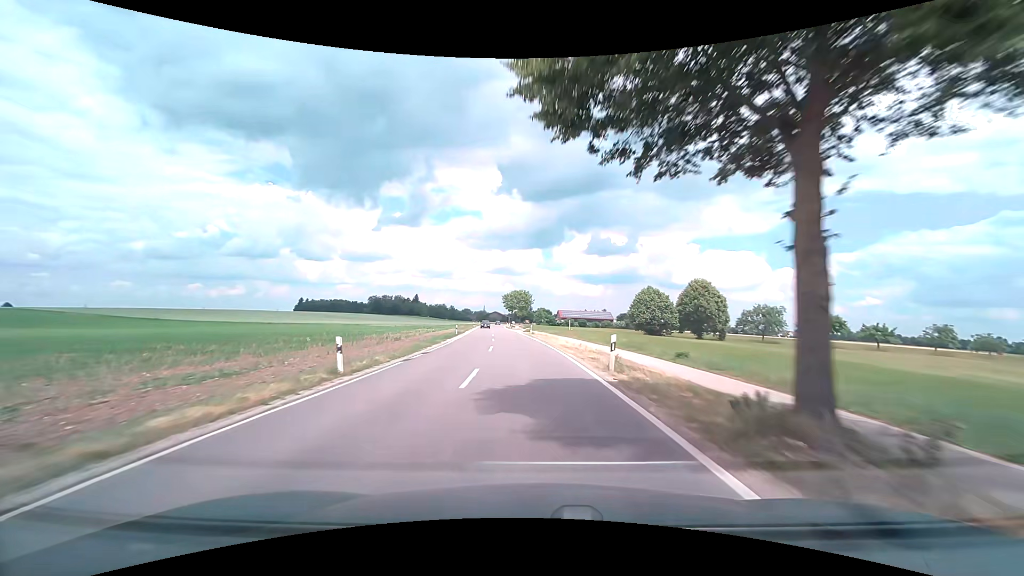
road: tertiary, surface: asphalt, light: Day
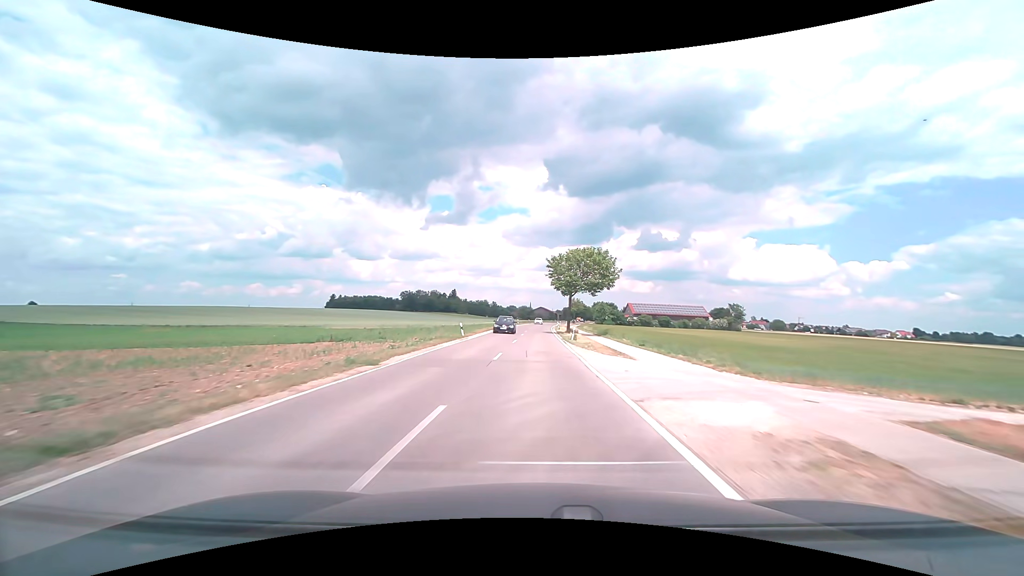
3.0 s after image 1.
(-4.3, +66.2) m; -6°
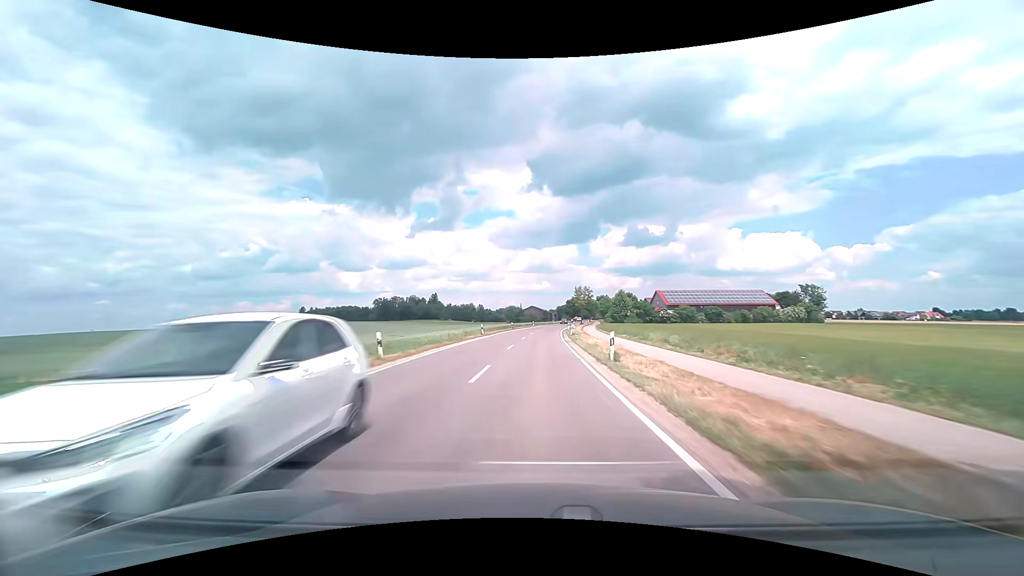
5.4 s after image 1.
(+0.5, +53.0) m; +1°
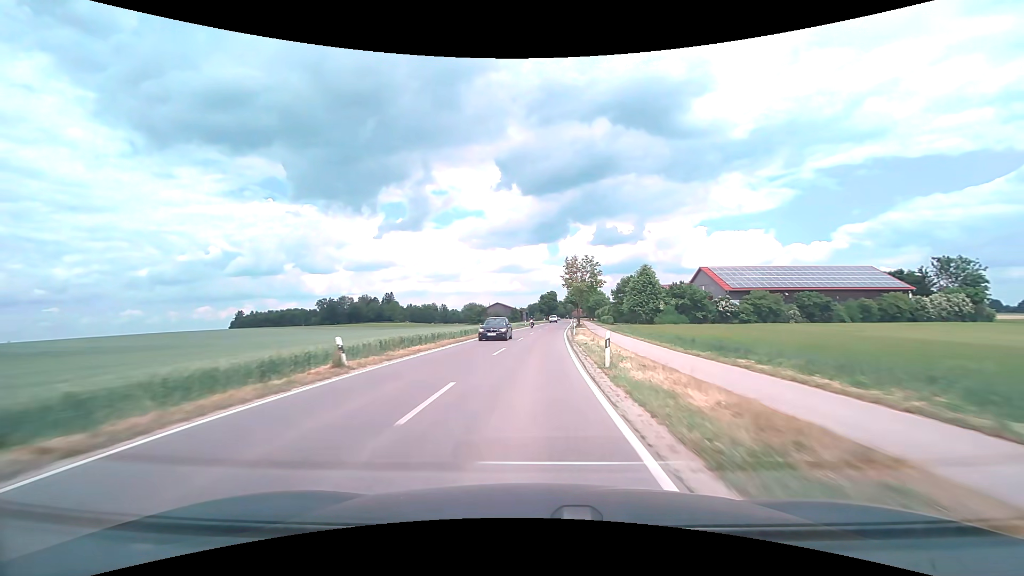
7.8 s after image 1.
(+1.4, +51.8) m; +3°
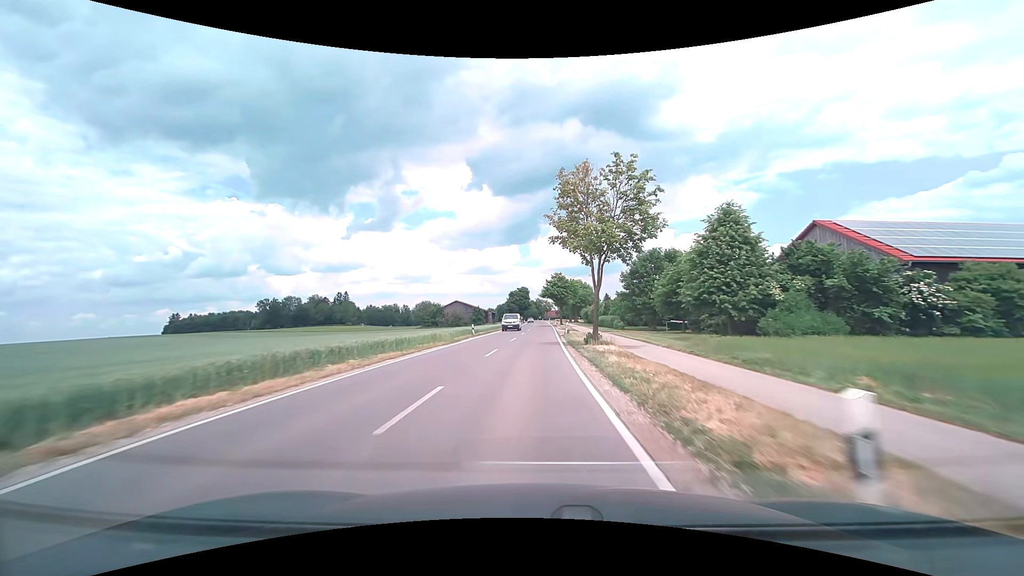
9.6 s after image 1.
(+1.0, +36.0) m; +3°
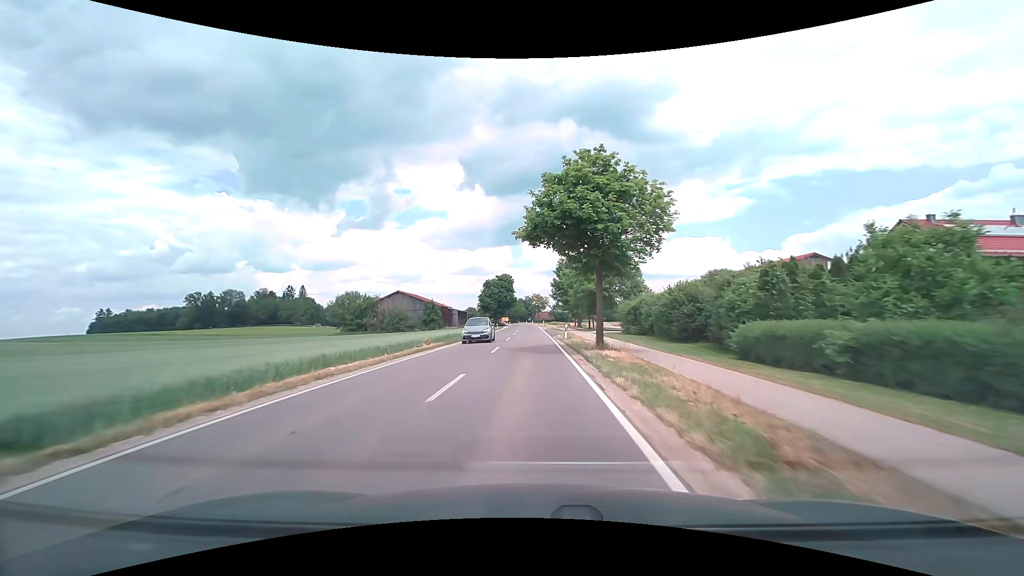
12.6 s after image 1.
(+1.1, +57.5) m; +1°
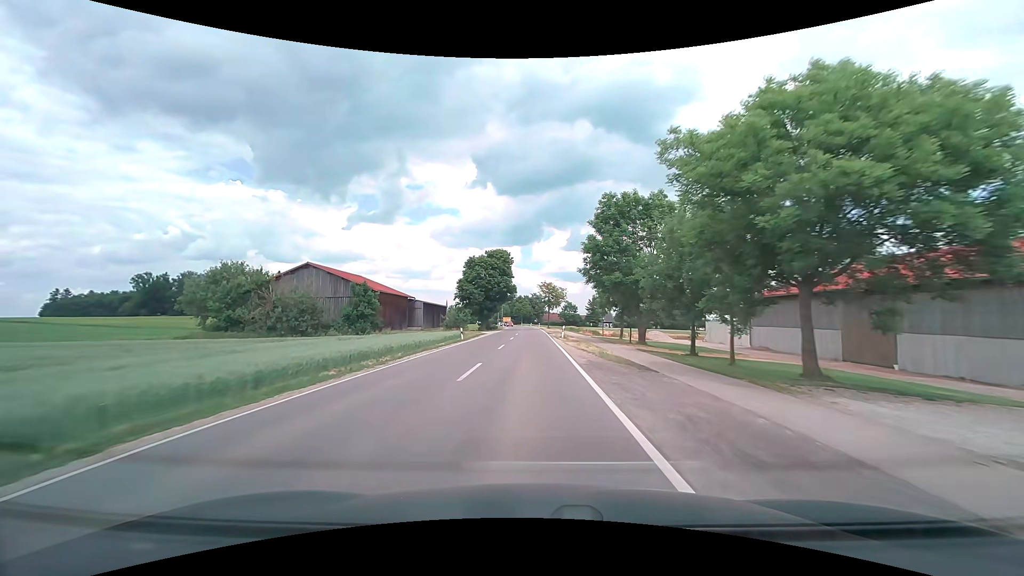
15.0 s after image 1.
(-0.2, +44.3) m; -1°
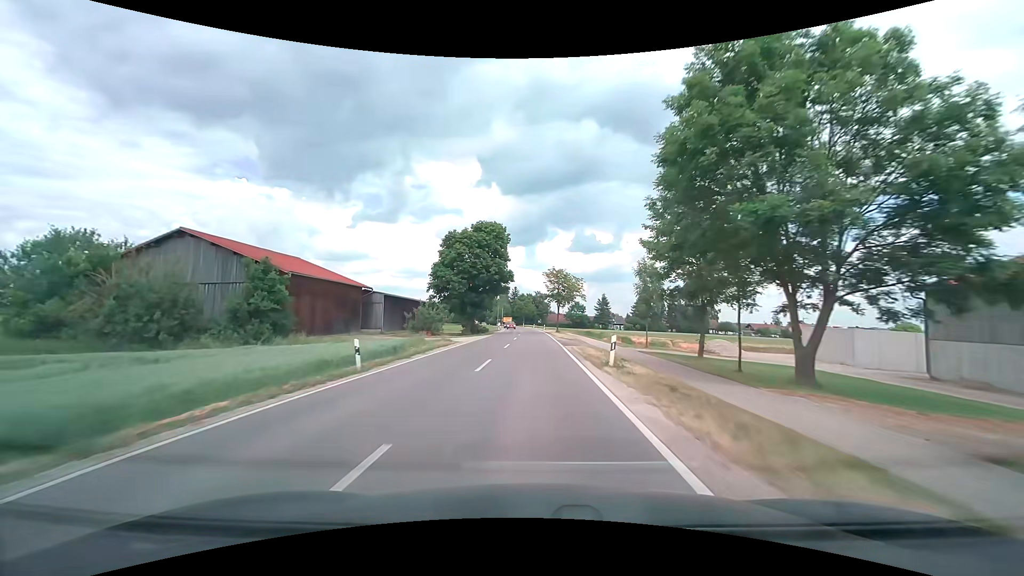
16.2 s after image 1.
(-0.2, +22.3) m; 0°
(0, +10) (0, +20) (0, +30) (0, +40) (0, +50) (0, +60) (0, +70) (-1, +80) (-1, +90) (-2, +100) m
